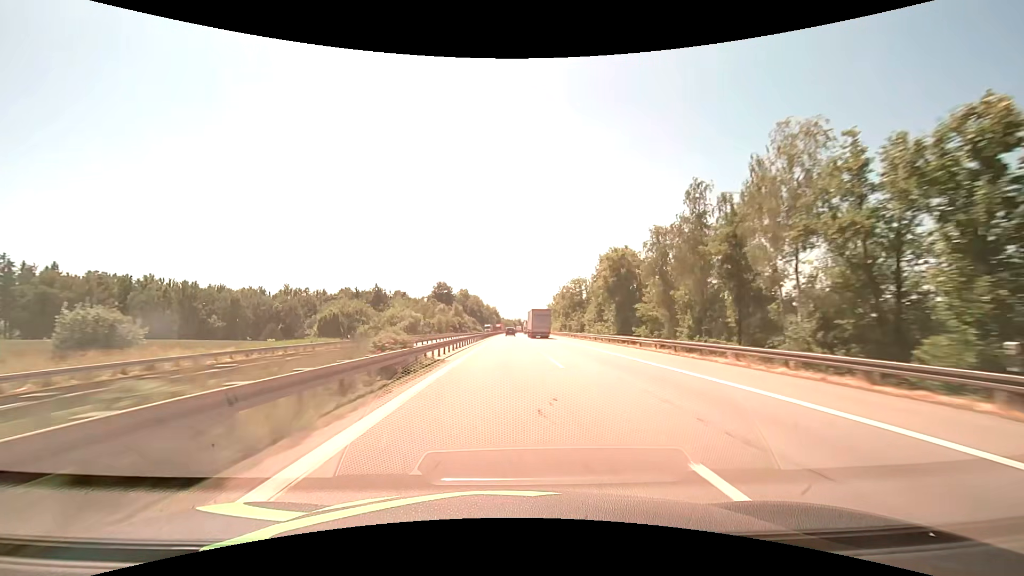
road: motorway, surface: asphalt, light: Day
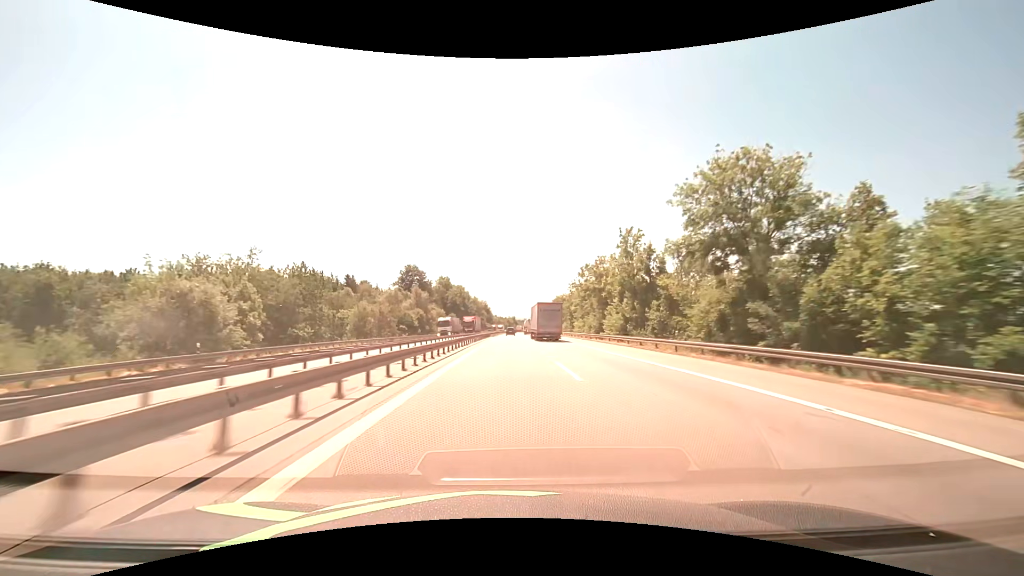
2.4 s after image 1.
(+0.6, +76.3) m; +1°
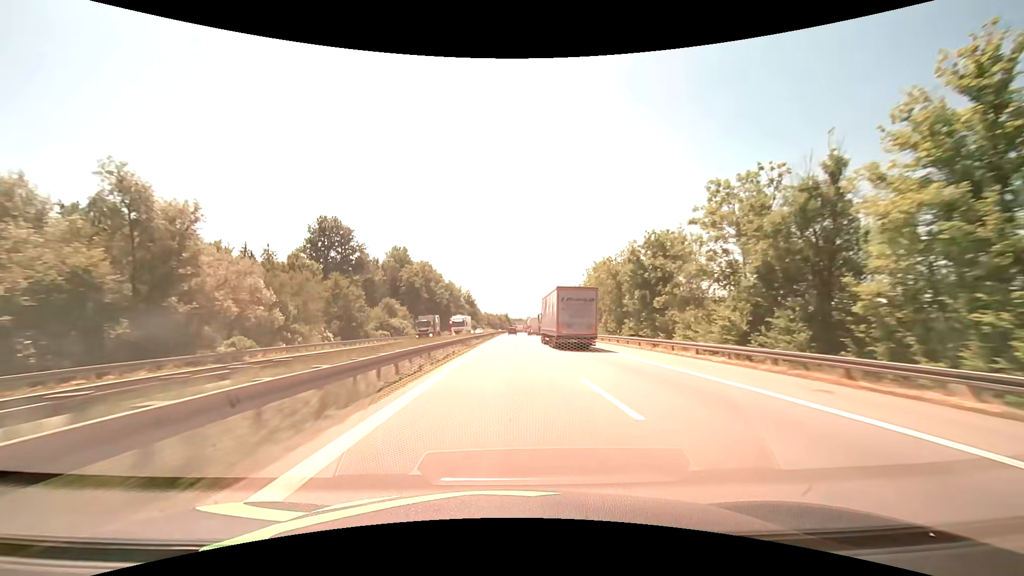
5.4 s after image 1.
(+0.7, +95.4) m; +1°
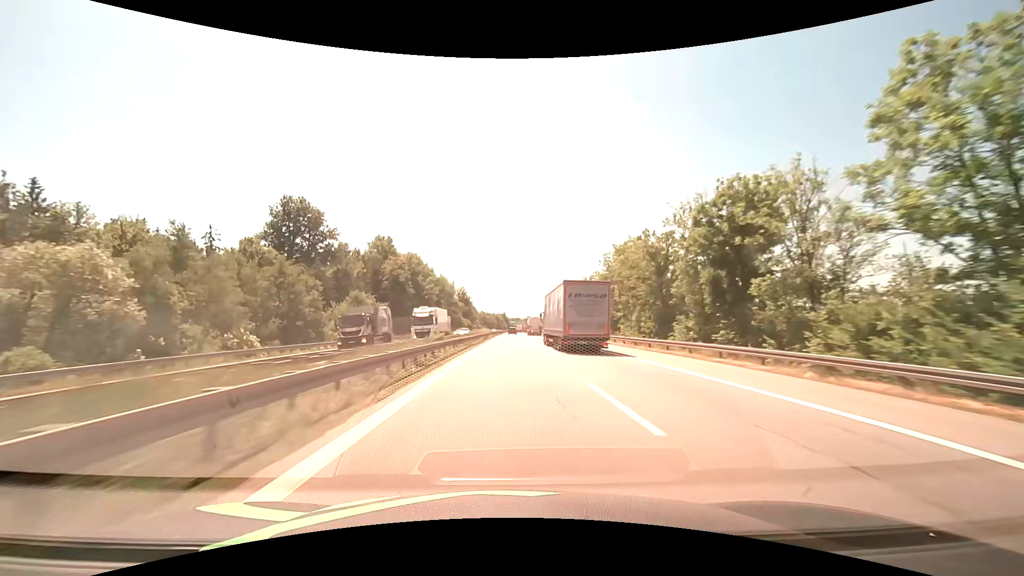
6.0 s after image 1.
(0.0, +19.1) m; 0°
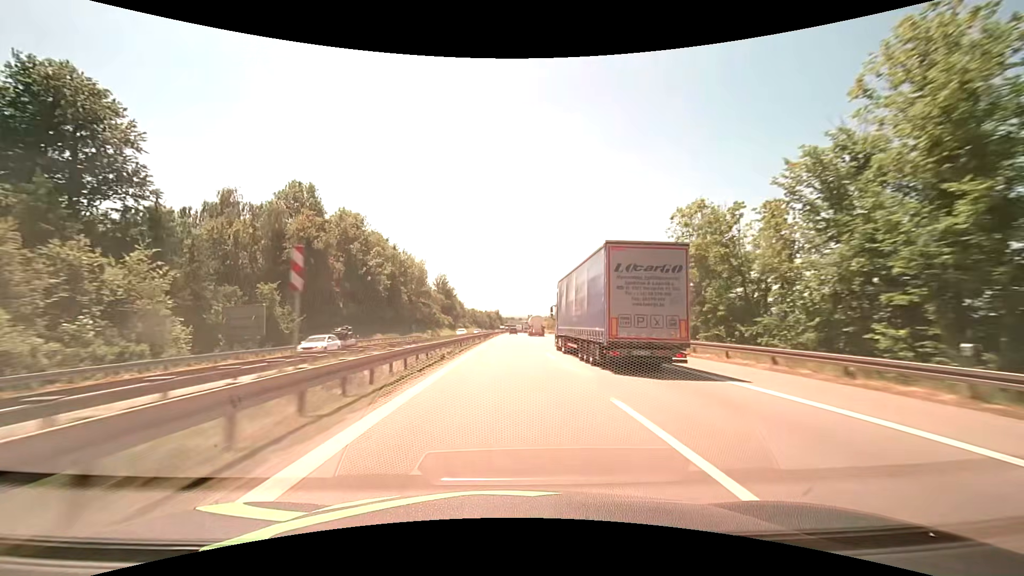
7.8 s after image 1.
(+0.3, +57.3) m; +1°
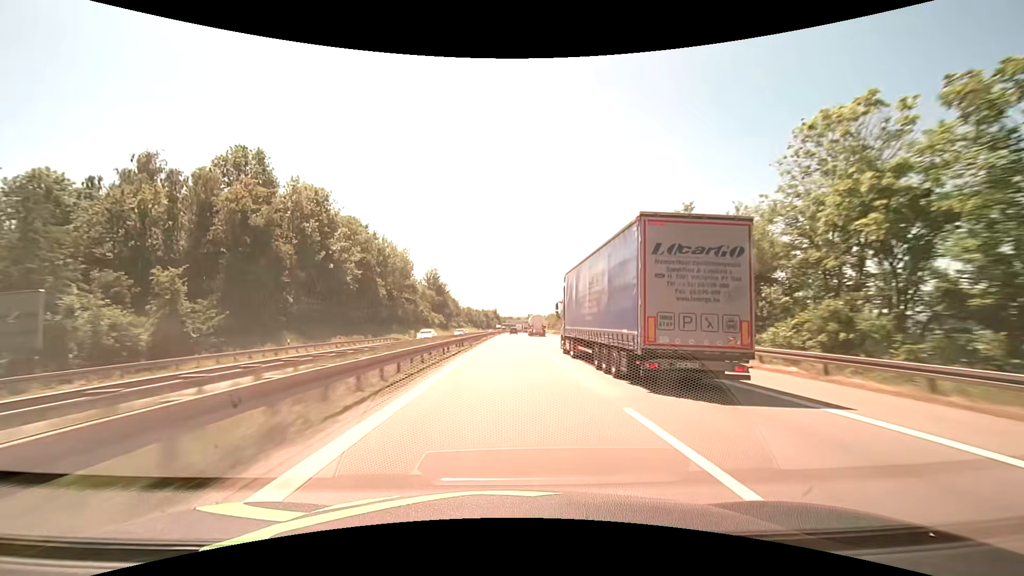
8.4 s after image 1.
(0.0, +19.0) m; 0°
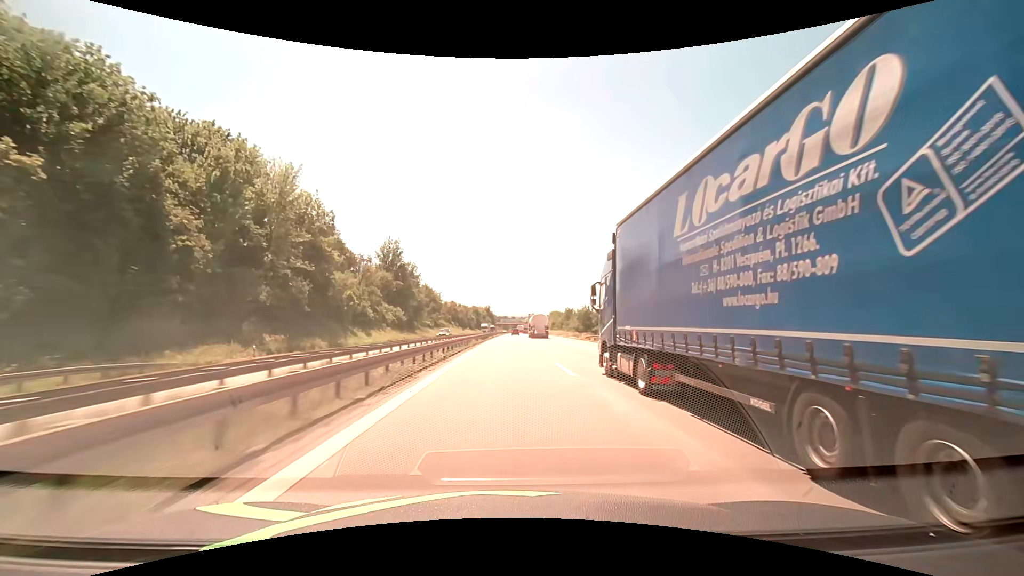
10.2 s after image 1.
(+0.4, +57.2) m; +1°
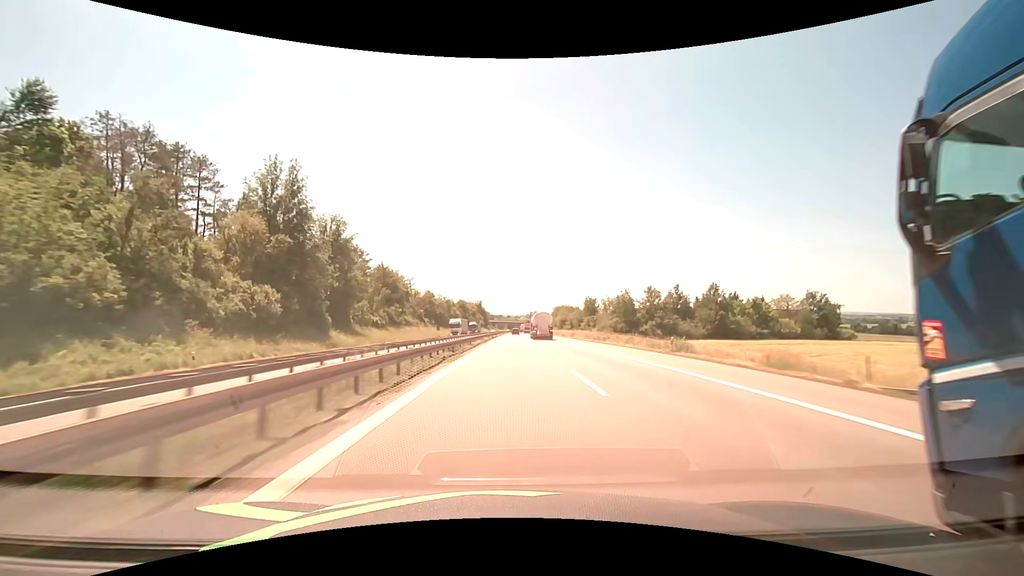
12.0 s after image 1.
(+0.3, +57.2) m; 0°
(0, +10) (0, +20) (0, +30) (0, +40) (0, +50) (0, +60) (+1, +70) (+1, +80) (+1, +90) (+1, +100) m
